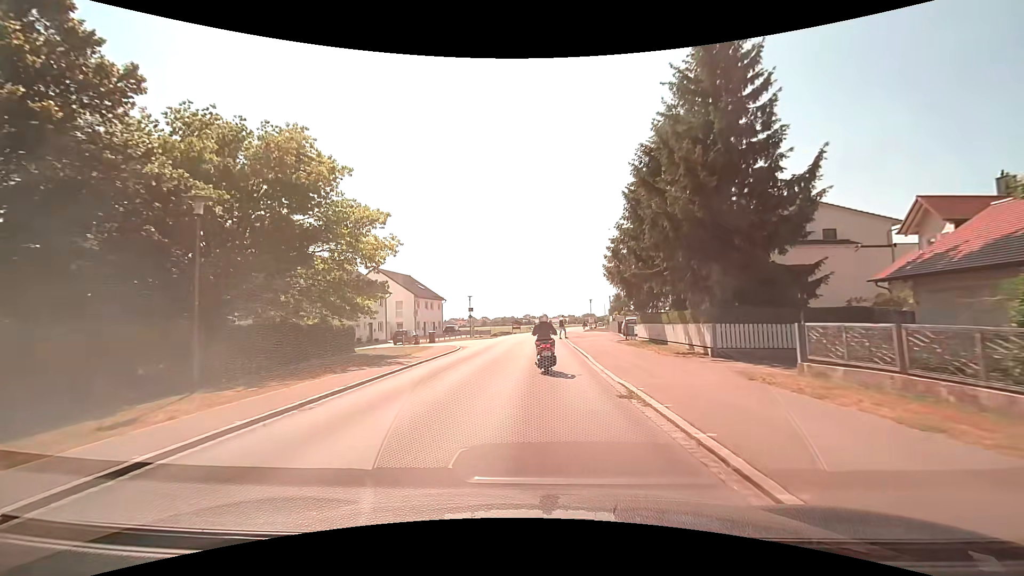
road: tertiary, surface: asphalt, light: Day
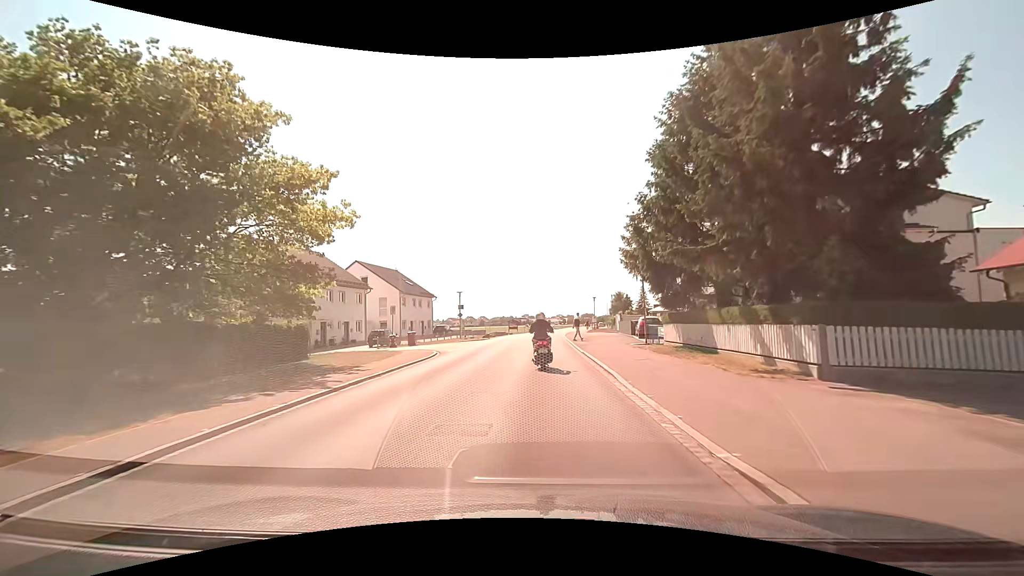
(0.0, +6.8) m; +1°
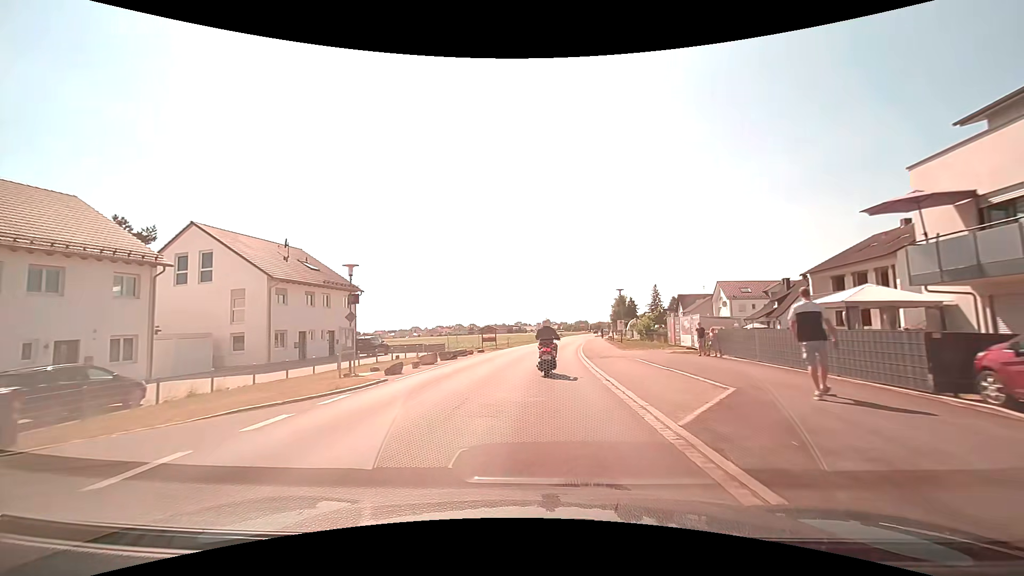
(-0.1, +29.3) m; 0°
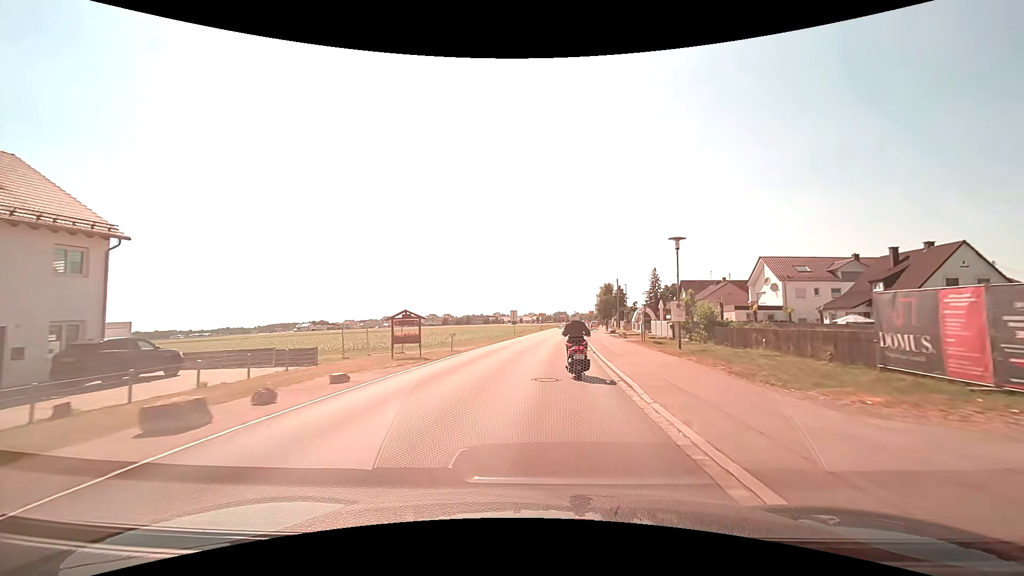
(+0.4, +24.4) m; +2°
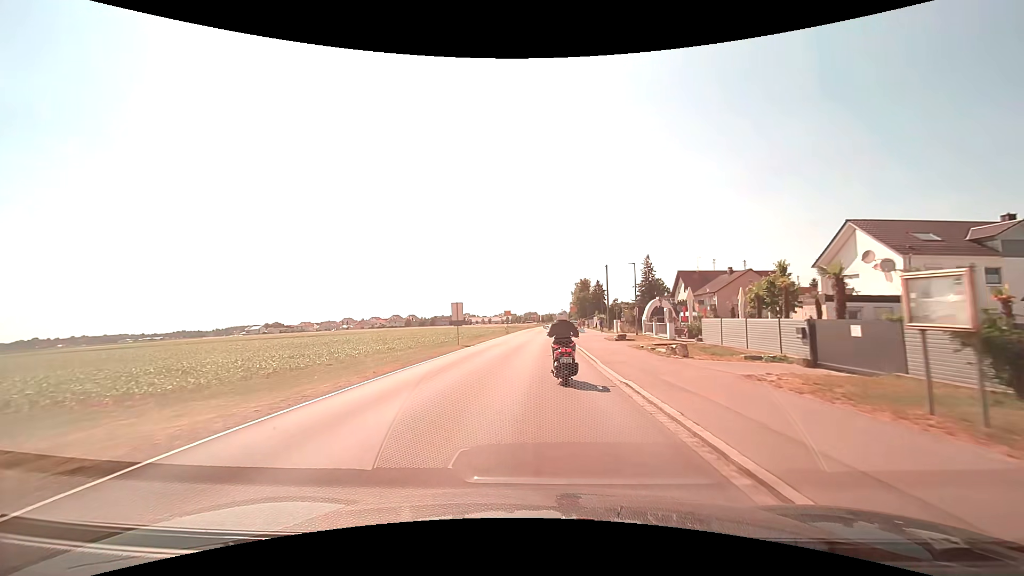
(+0.7, +23.9) m; +3°
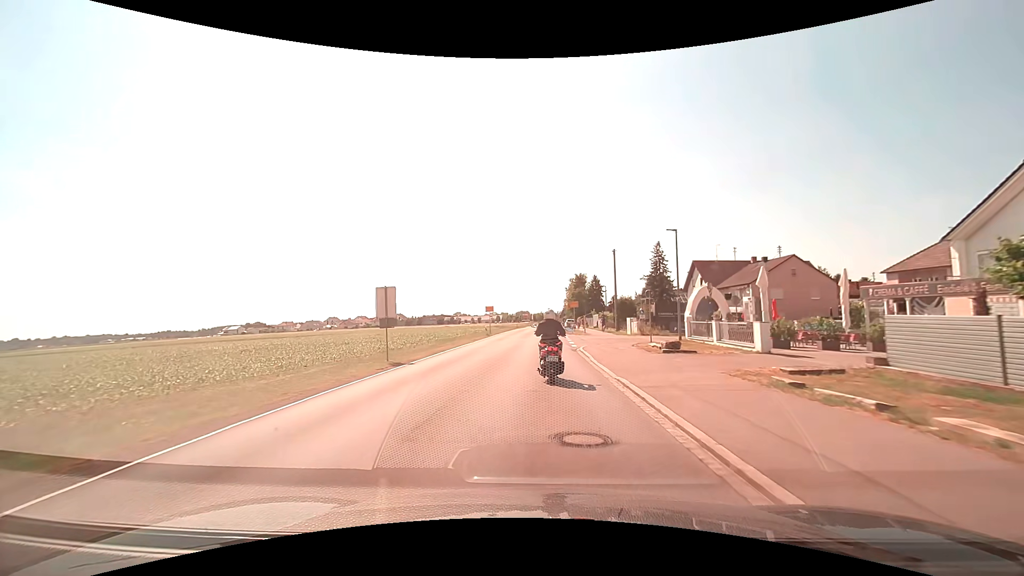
(+0.2, +15.2) m; +1°
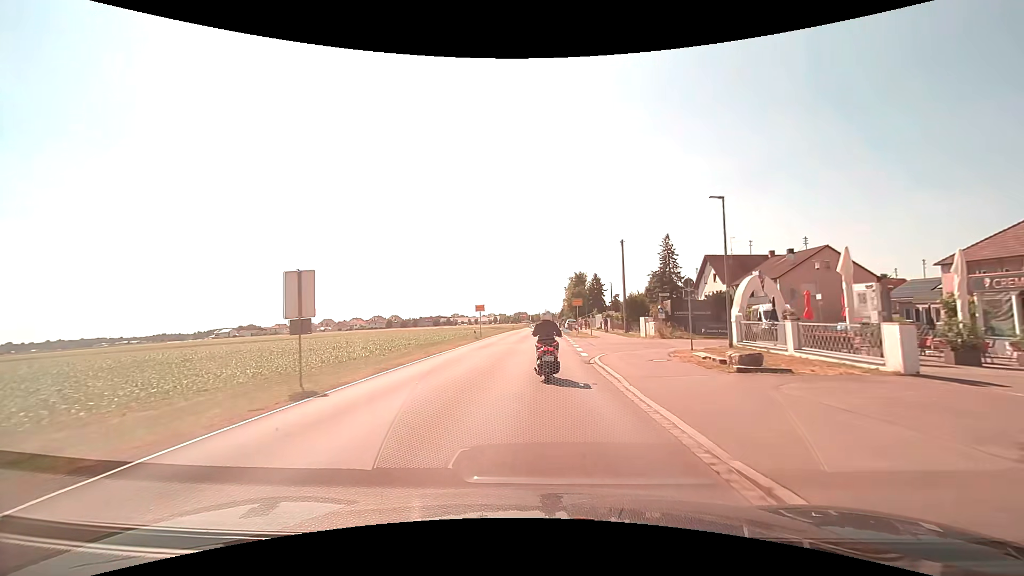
(0.0, +7.4) m; 0°
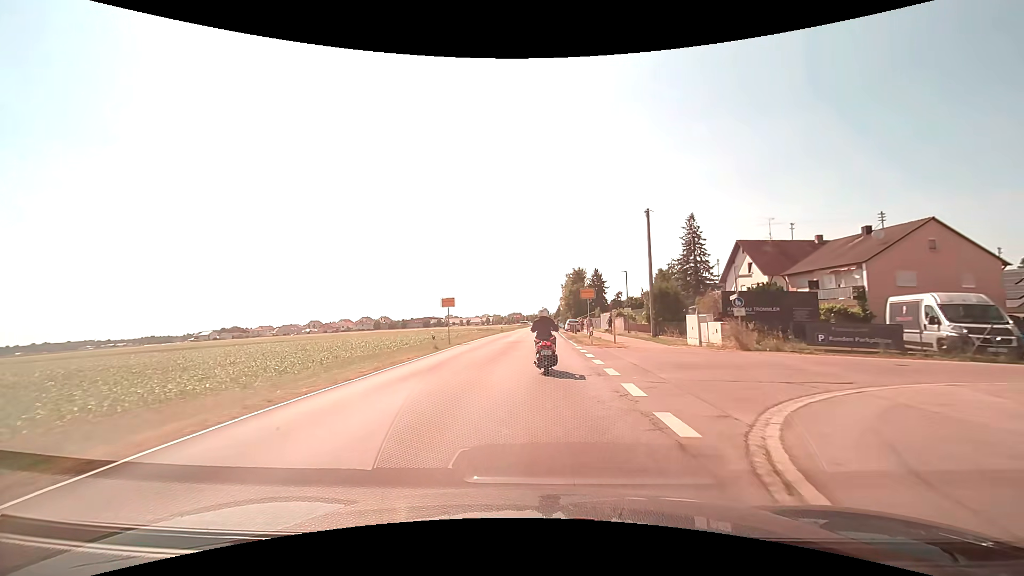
(+0.1, +14.8) m; +1°
(0, +10) (0, +20) (0, +30) (0, +40) (0, +50) (0, +60) (0, +70) (0, +80) (+1, +90) (+1, +100) m
